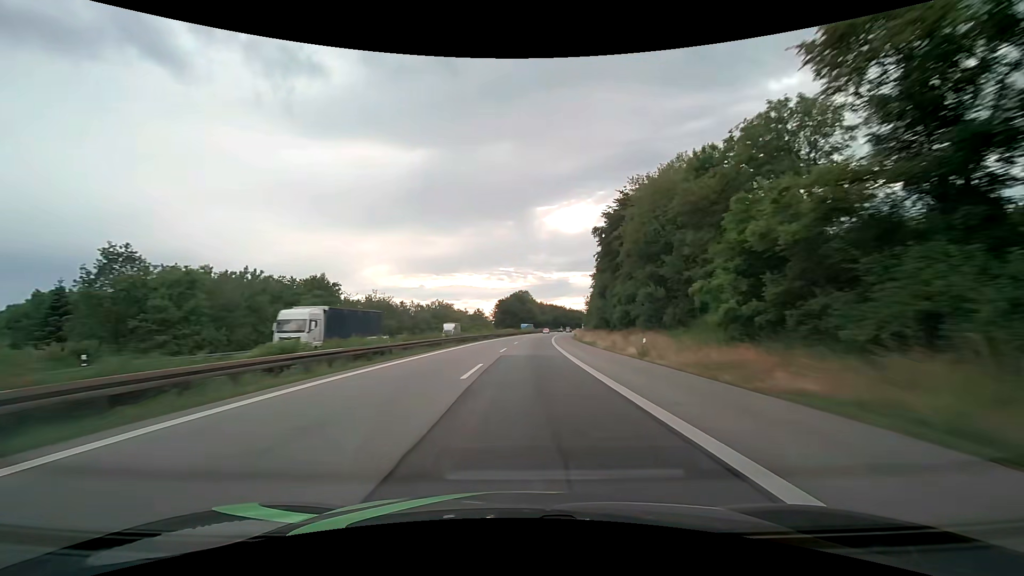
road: motorway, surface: asphalt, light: Day
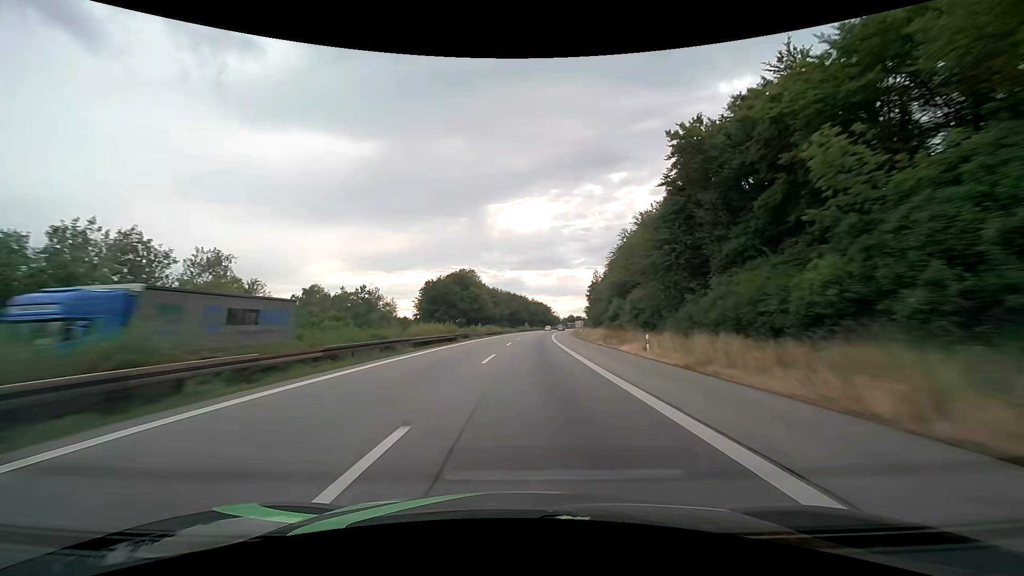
(+5.2, +101.7) m; +5°
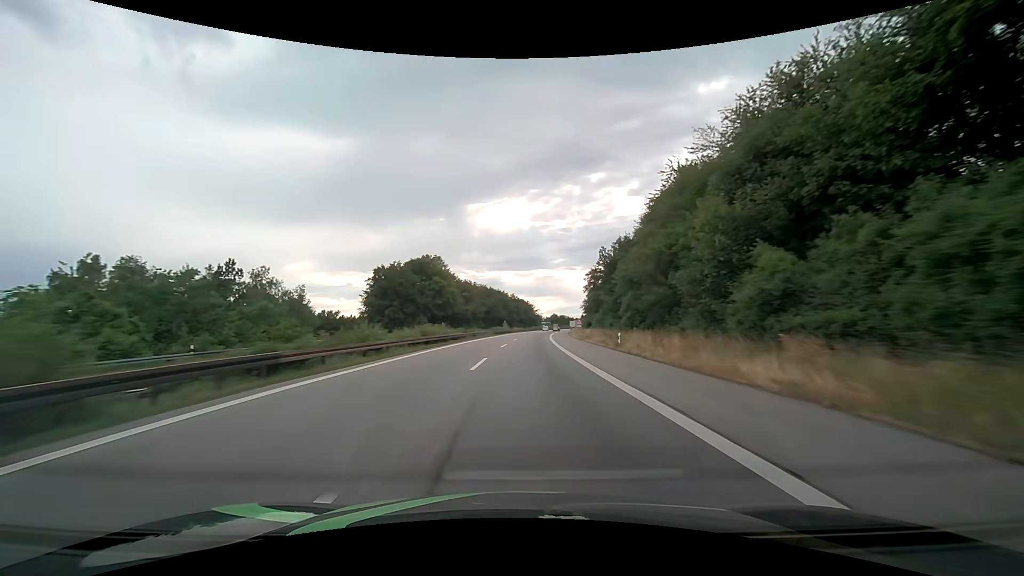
(+0.7, +38.3) m; +2°
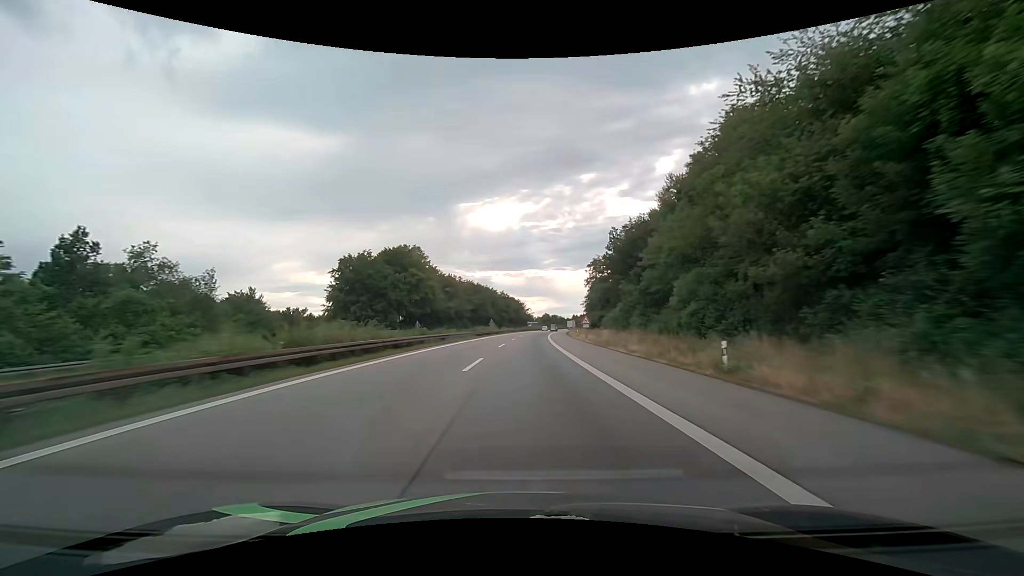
(+0.2, +18.6) m; +1°
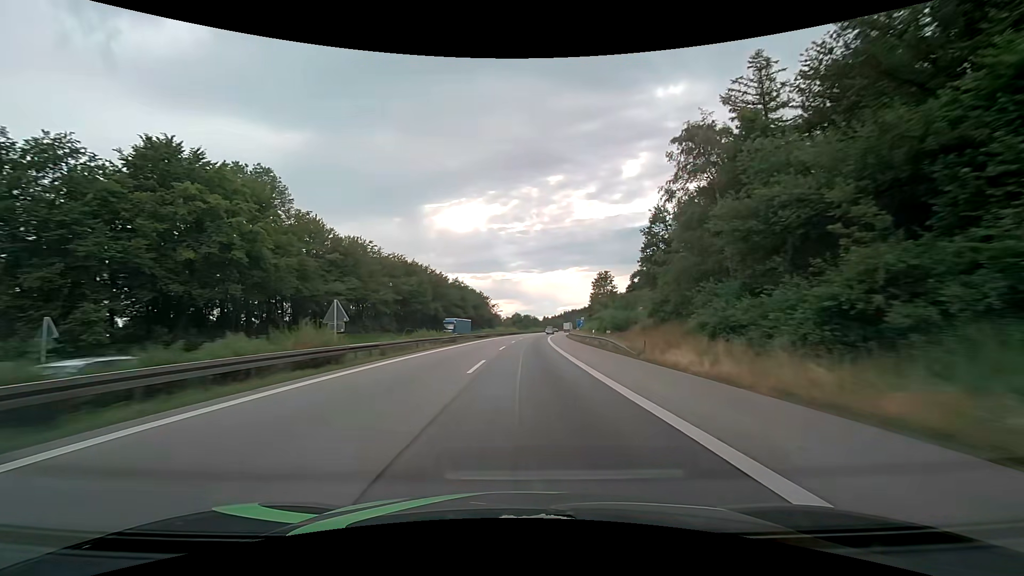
(+2.2, +71.1) m; +4°
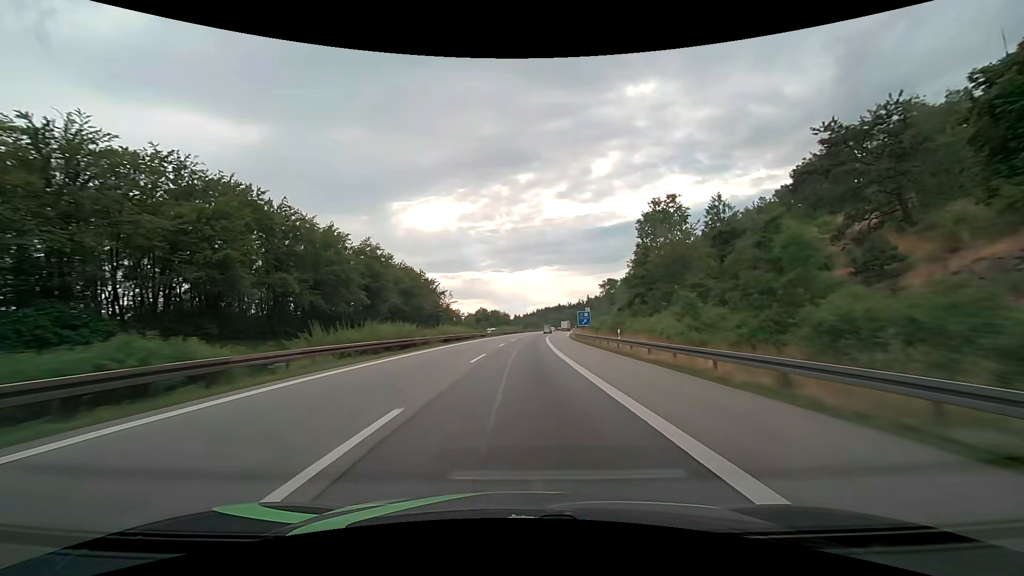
(+2.2, +67.0) m; +4°
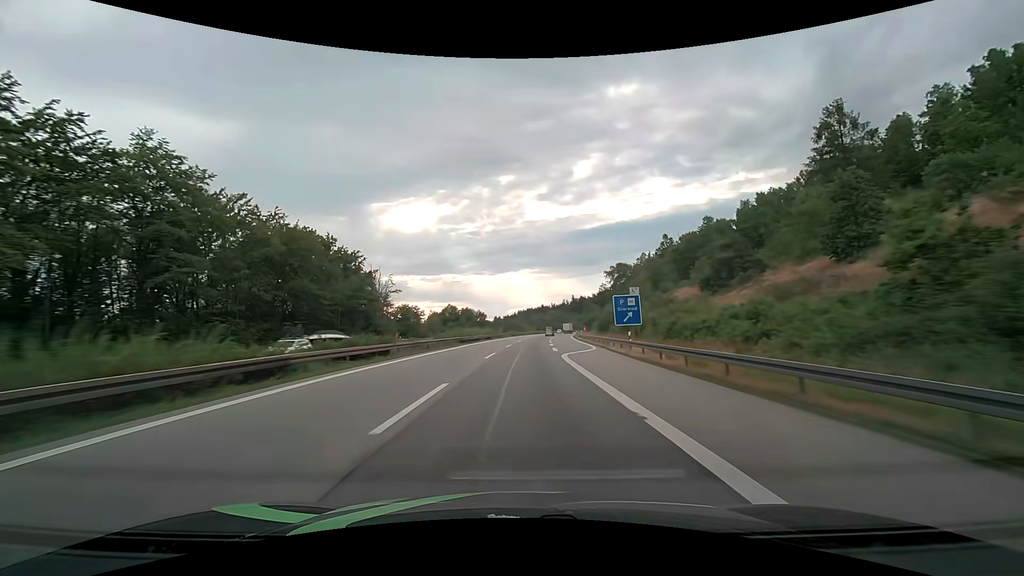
(+1.0, +49.1) m; +2°
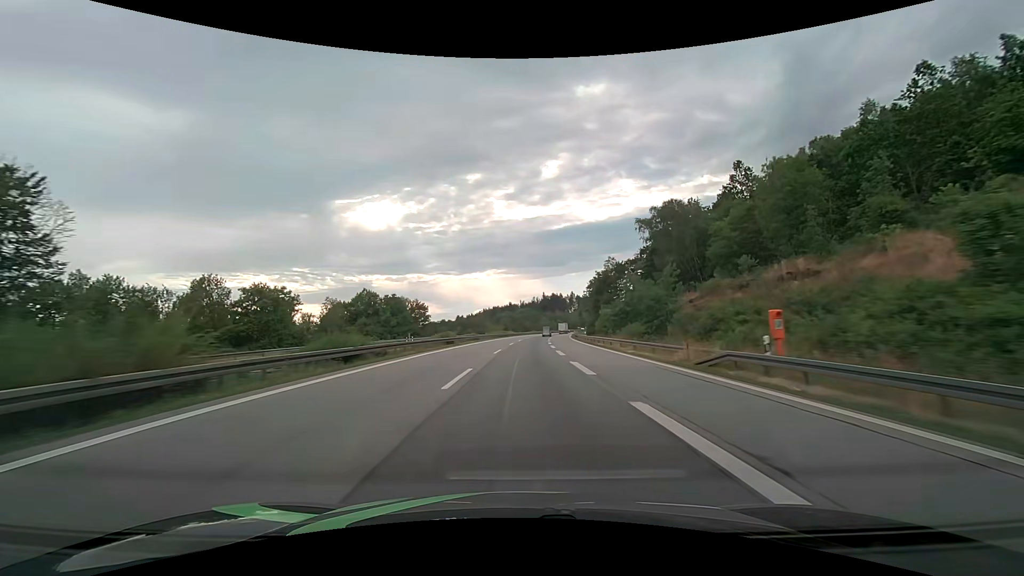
(+1.9, +66.9) m; +4°
(0, +10) (0, +20) (0, +30) (+1, +40) (+1, +50) (+1, +60) (+2, +70) (+2, +80) (+3, +90) (+3, +100) m
